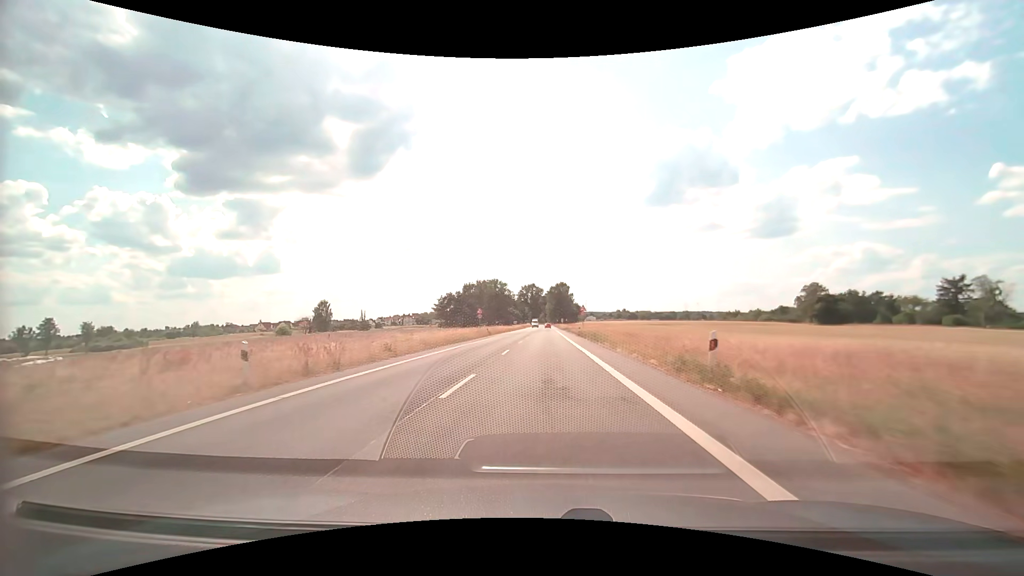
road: secondary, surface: asphalt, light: Day
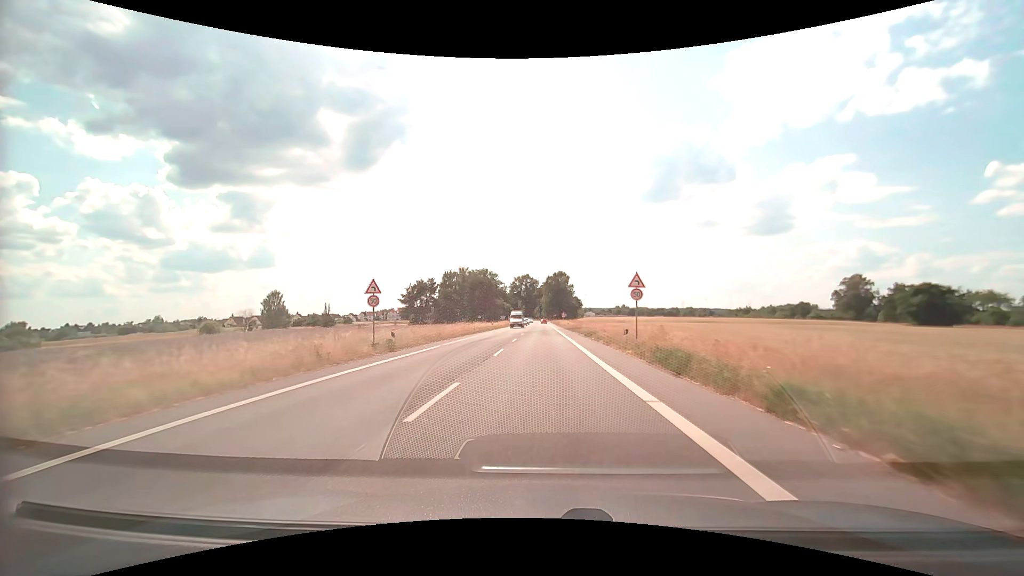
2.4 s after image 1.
(+0.1, +37.4) m; 0°
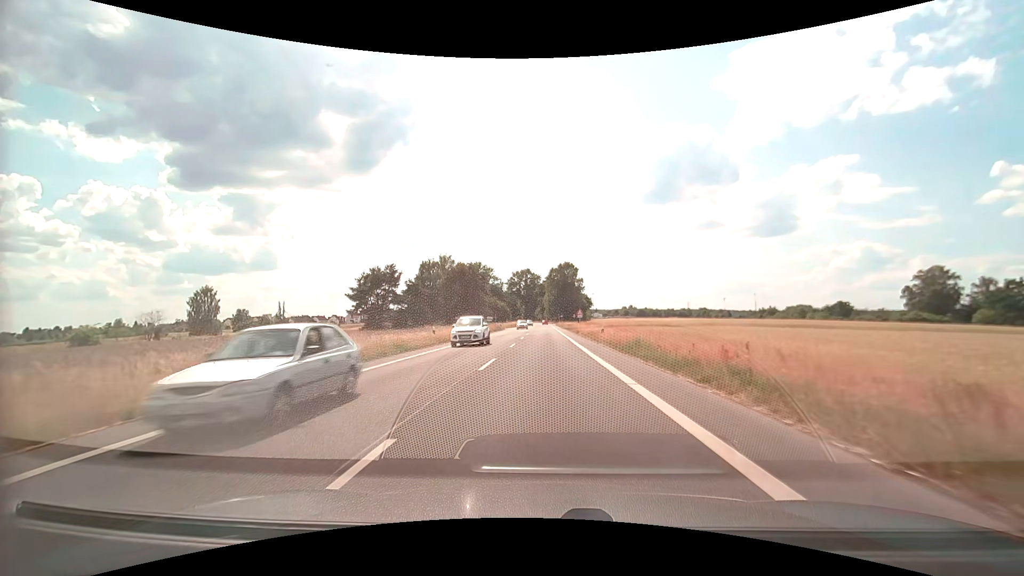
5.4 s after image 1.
(-0.1, +40.3) m; 0°
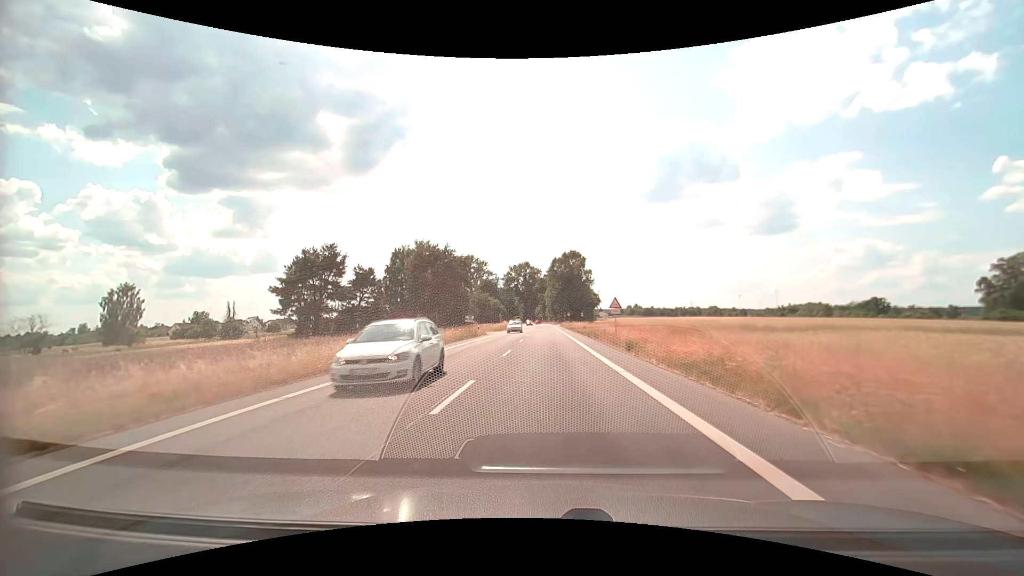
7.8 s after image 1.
(-0.1, +29.8) m; 0°
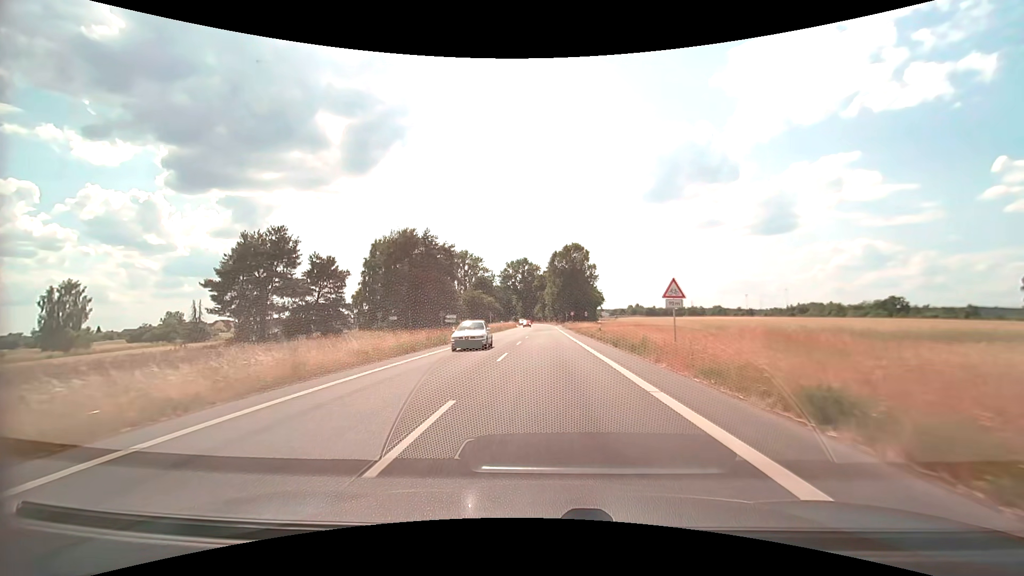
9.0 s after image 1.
(0.0, +14.5) m; 0°
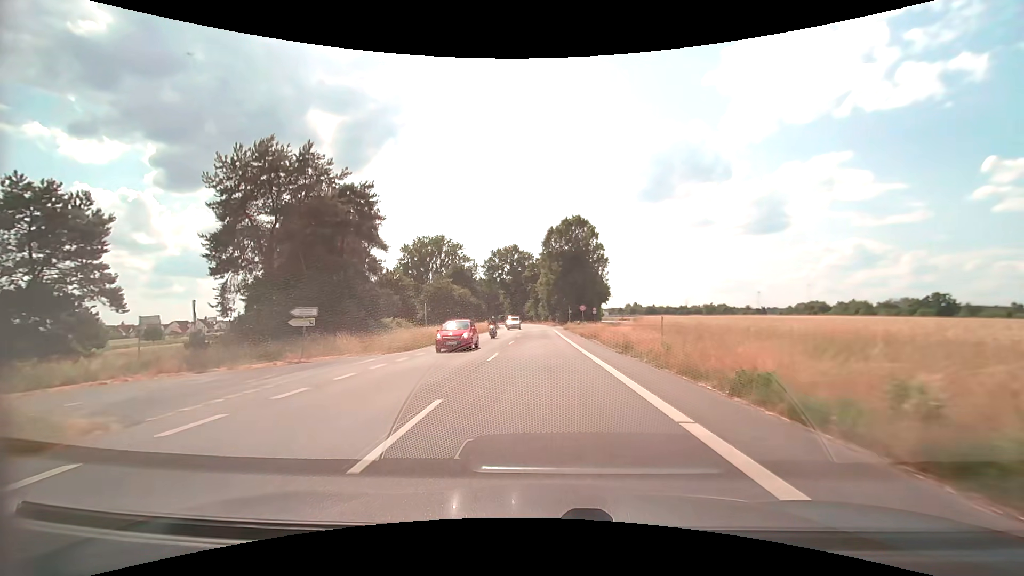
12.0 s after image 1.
(+0.2, +35.3) m; +1°
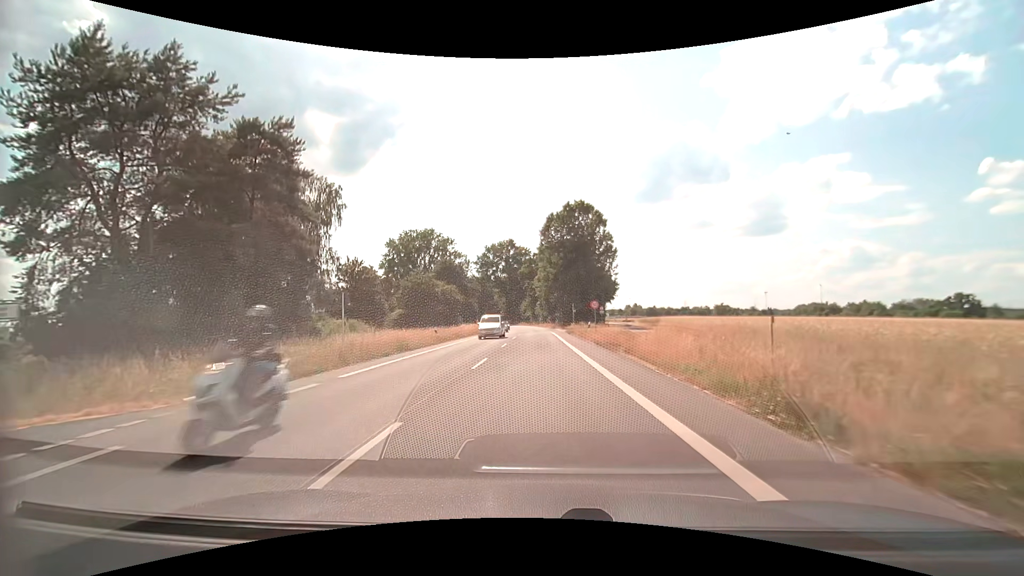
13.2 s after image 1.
(0.0, +14.0) m; 0°
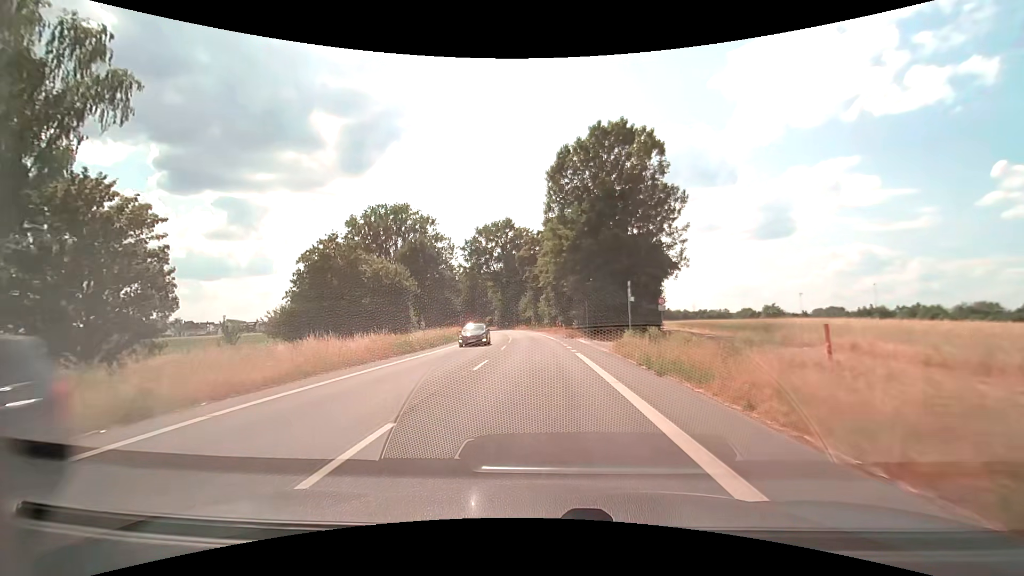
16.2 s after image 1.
(-0.2, +35.6) m; -1°
(0, +10) (0, +20) (0, +30) (-1, +40) (-2, +50) (-3, +60) (-4, +70) (-5, +80) (-7, +90) (-9, +99) m
